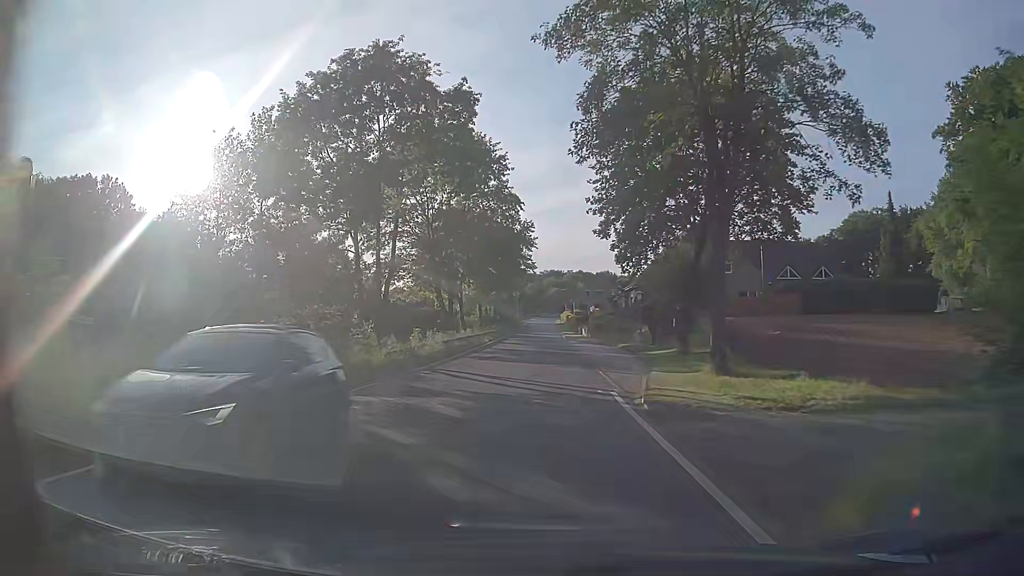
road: tertiary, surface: asphalt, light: Day
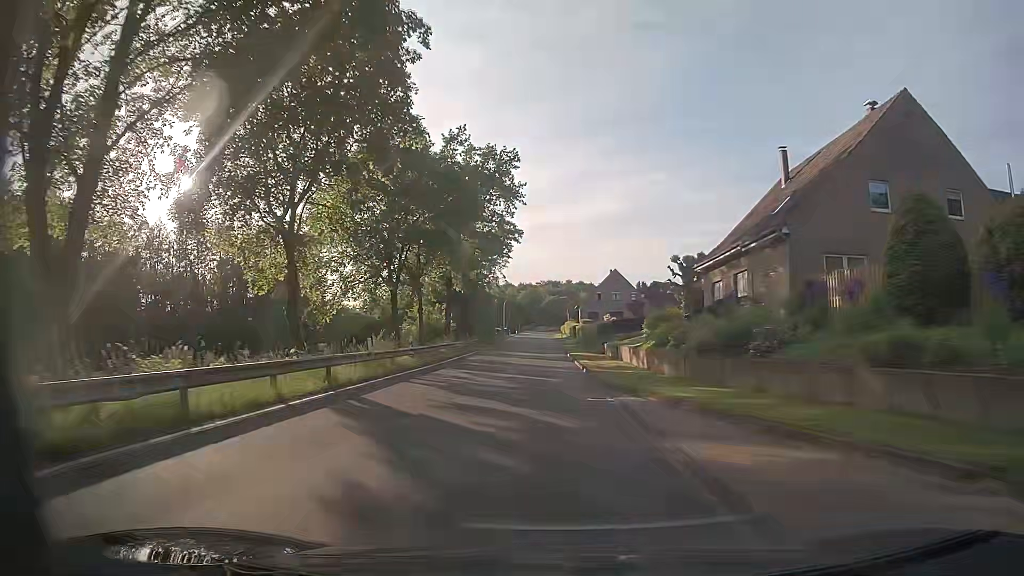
(+0.3, +42.2) m; +1°
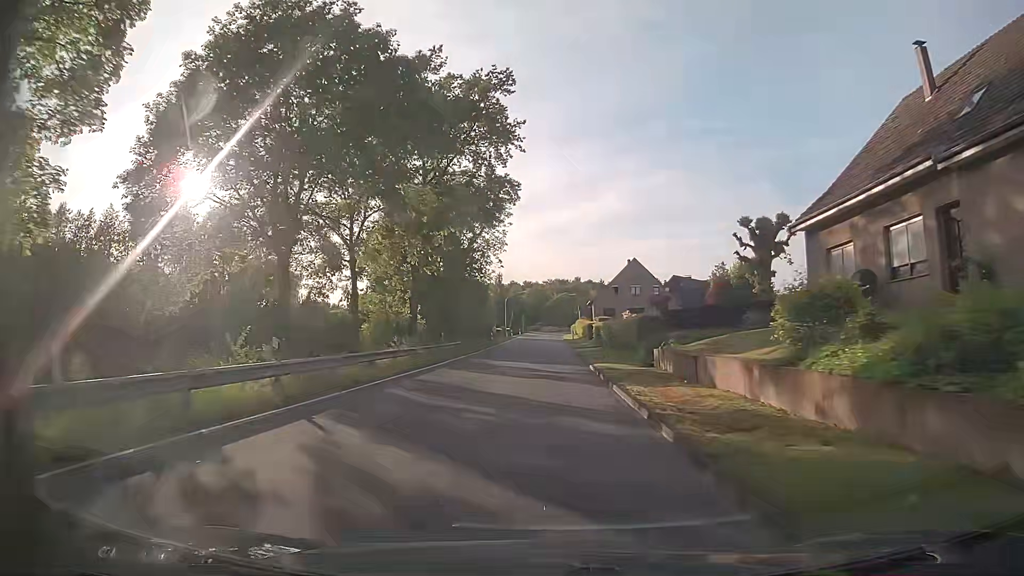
(-0.1, +16.3) m; -1°
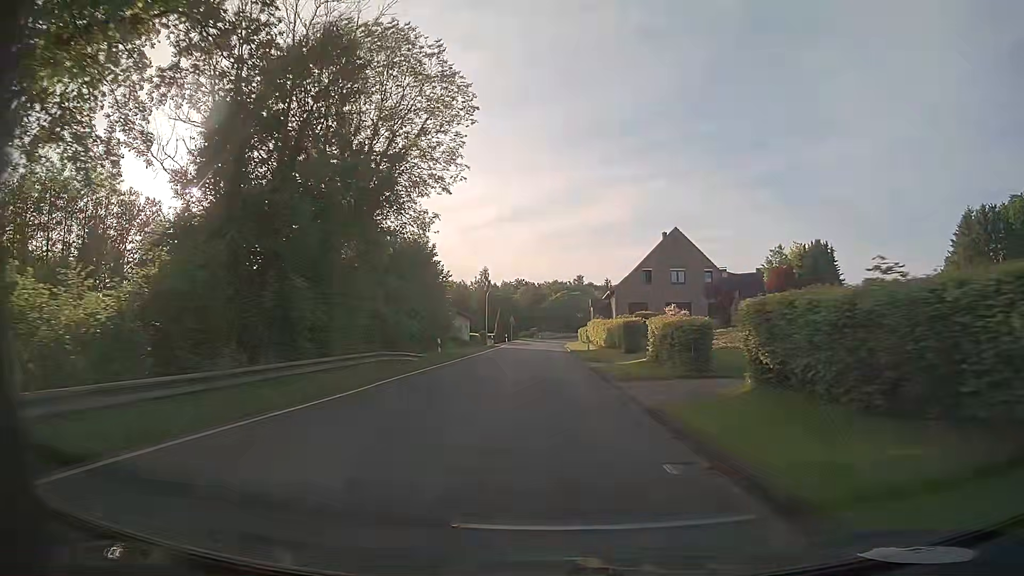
(0.0, +31.8) m; +1°
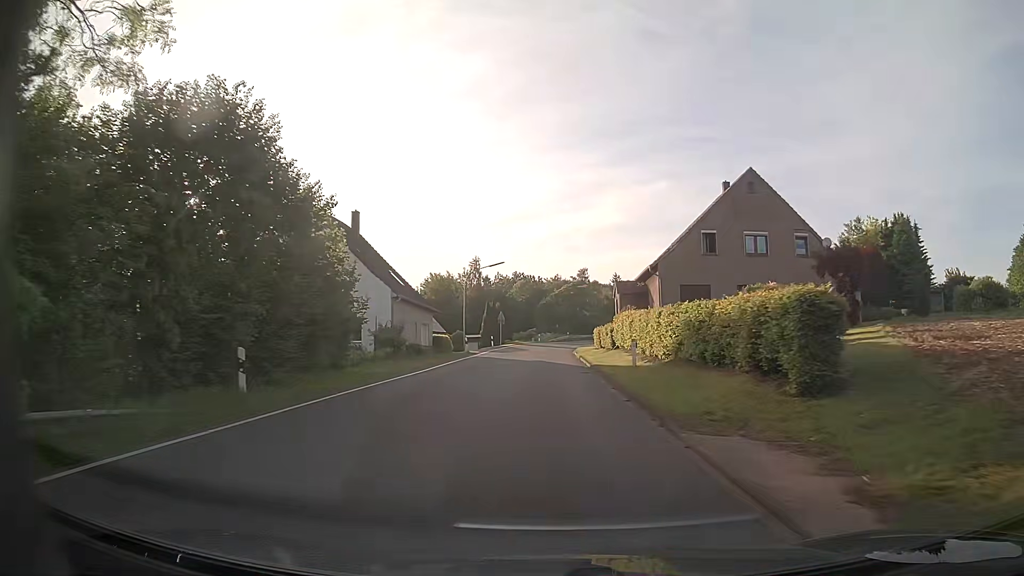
(-0.1, +23.6) m; 0°
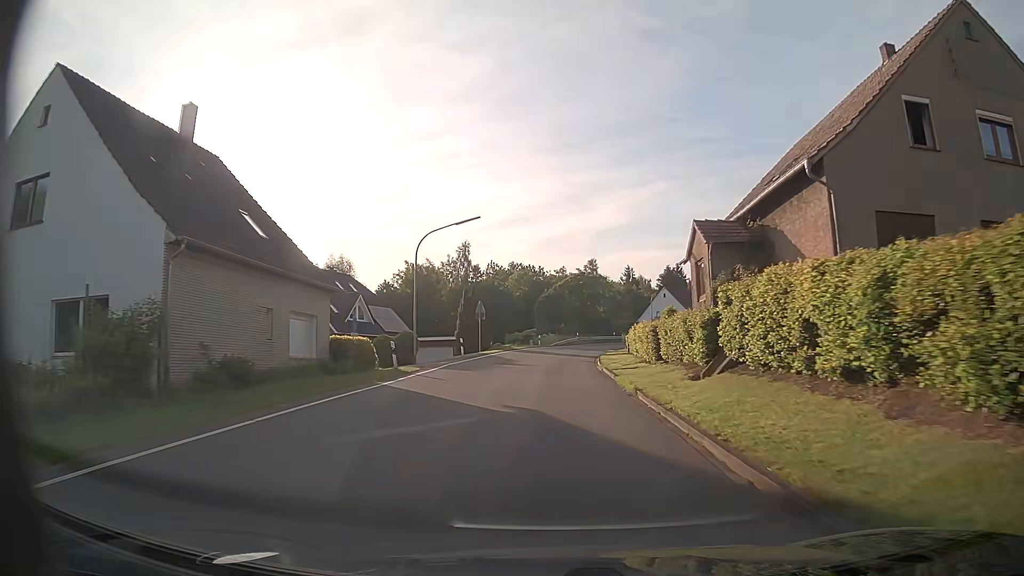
(-0.1, +23.3) m; 0°
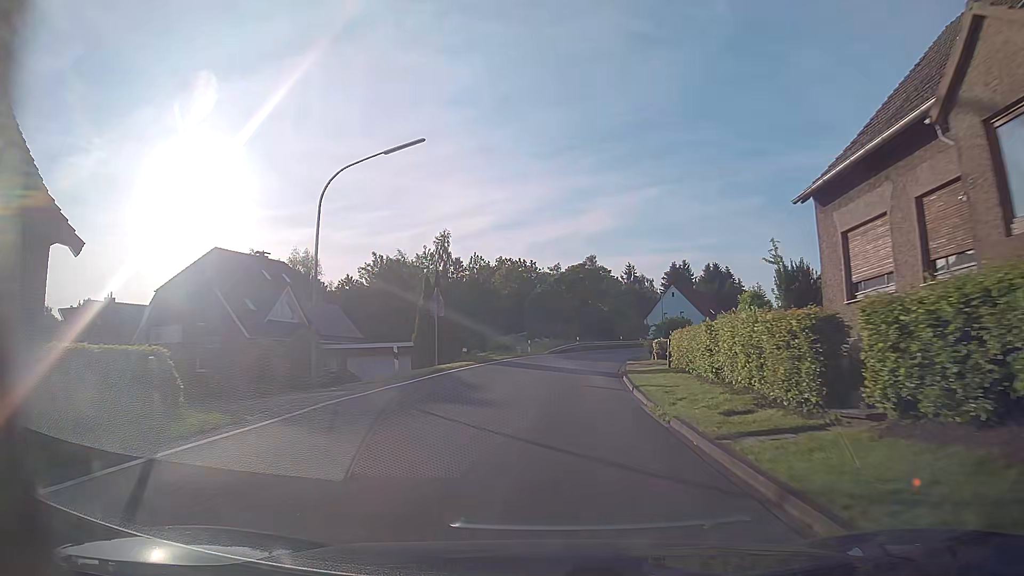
(0.0, +15.3) m; 0°
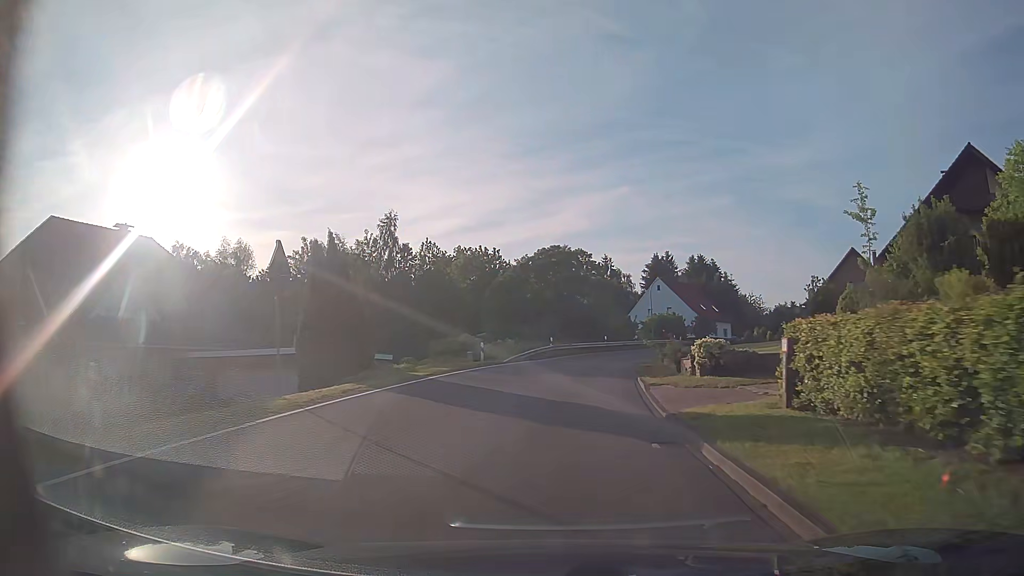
(+0.4, +15.0) m; +4°
(0, +10) (+1, +20) (+2, +30) (+4, +40) (+6, +49) (+10, +59) (+15, +68) (+19, +76) (+25, +85) (+30, +93) m
